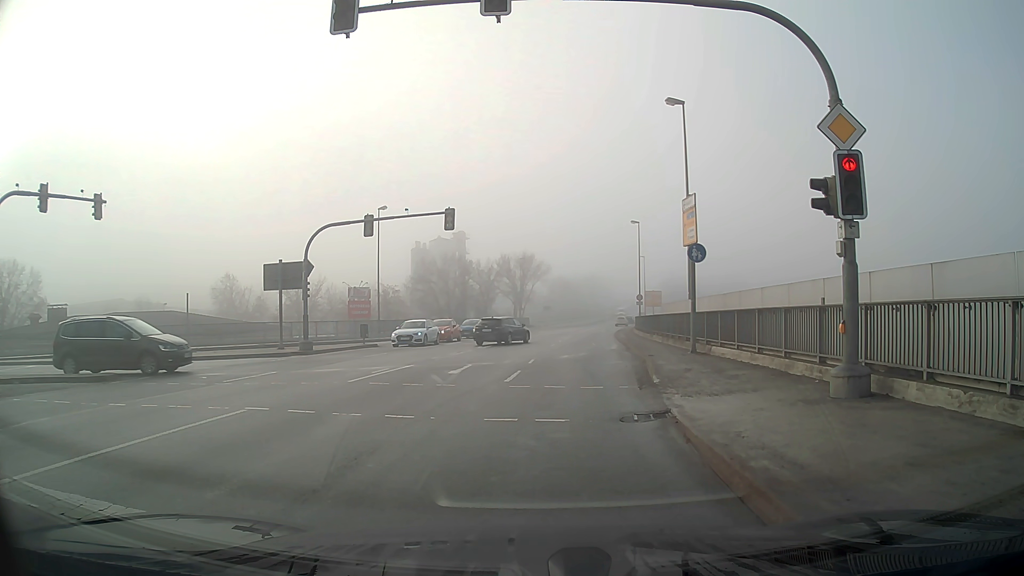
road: primary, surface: asphalt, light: Day
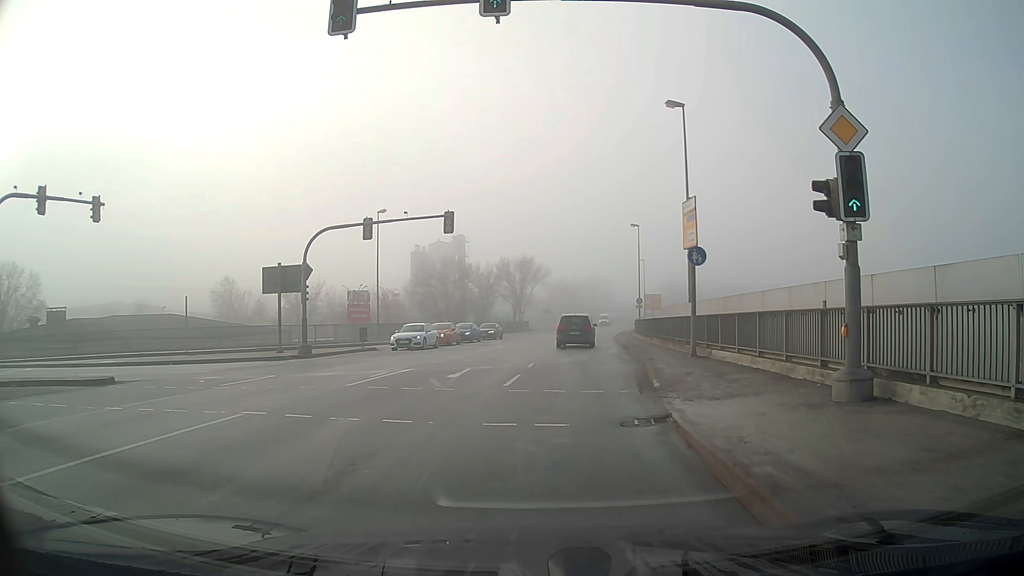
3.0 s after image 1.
(0.0, +0.1) m; 0°
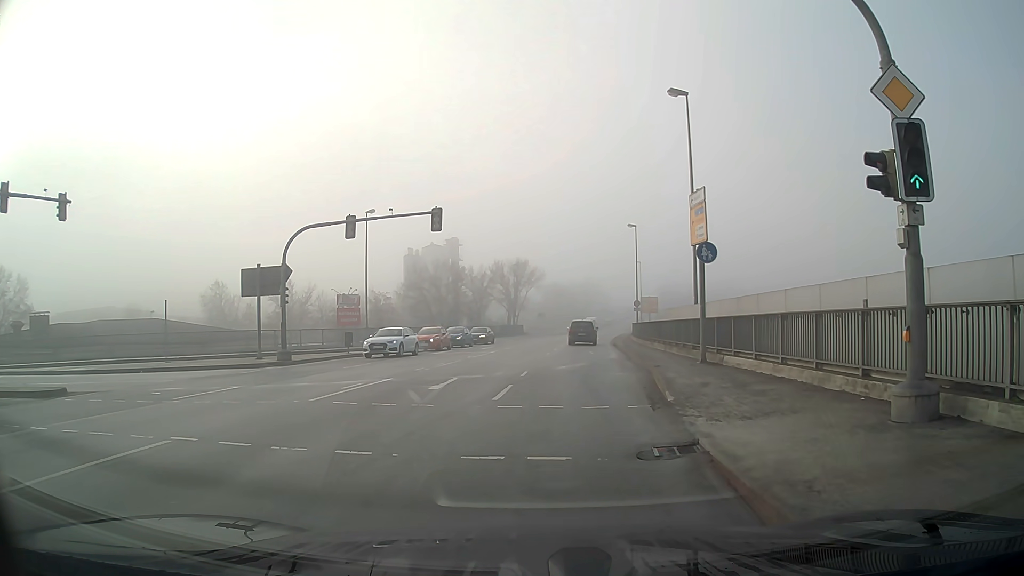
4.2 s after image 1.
(0.0, +2.2) m; +1°
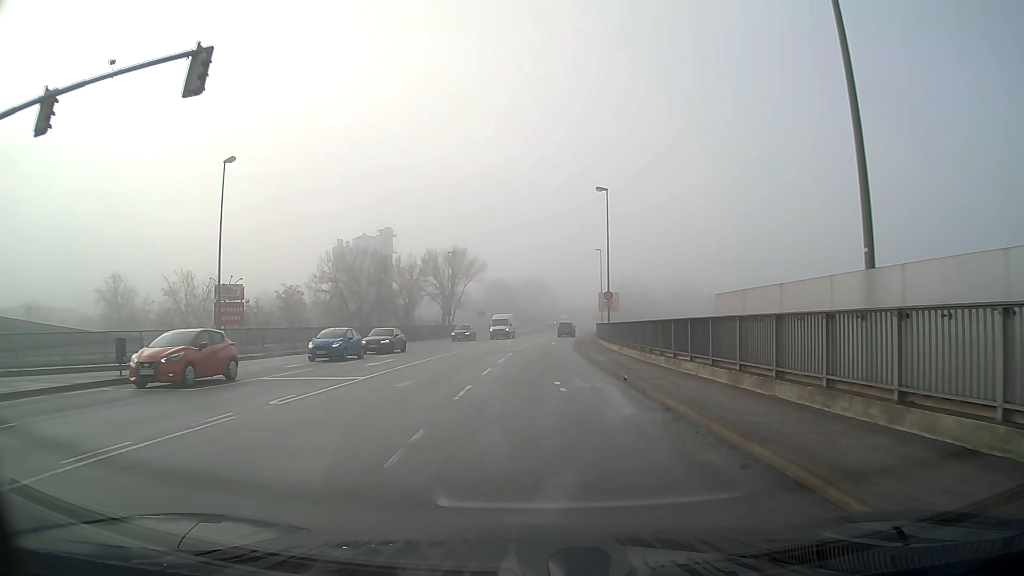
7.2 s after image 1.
(+0.8, +17.5) m; +4°
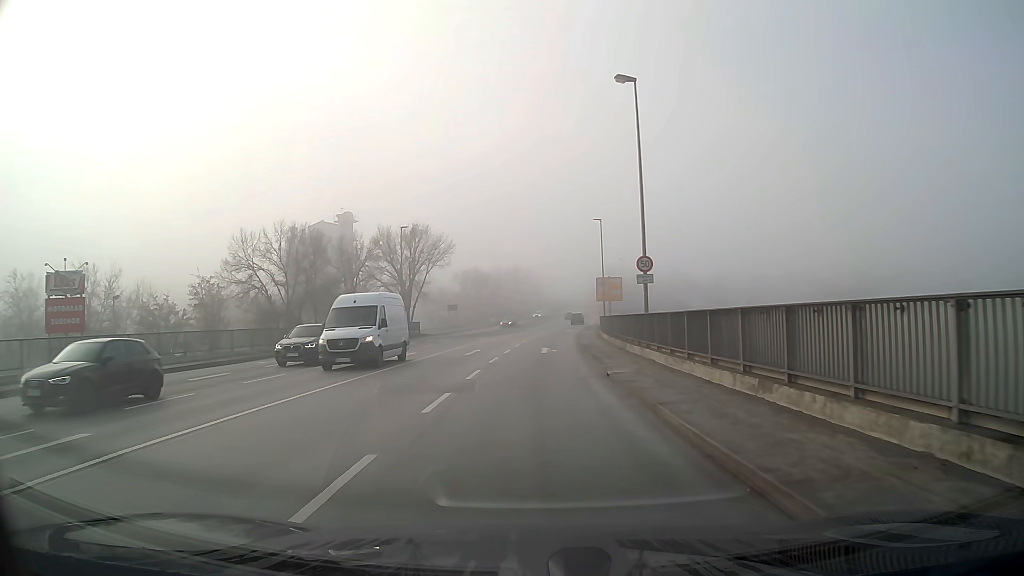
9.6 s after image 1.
(+0.3, +20.1) m; +1°
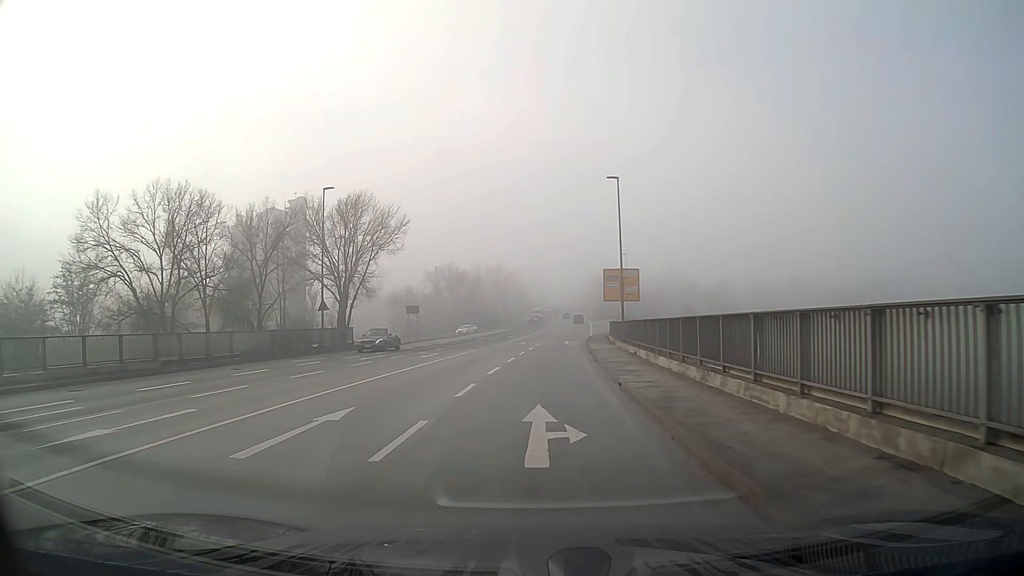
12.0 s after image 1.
(+0.2, +21.2) m; +1°
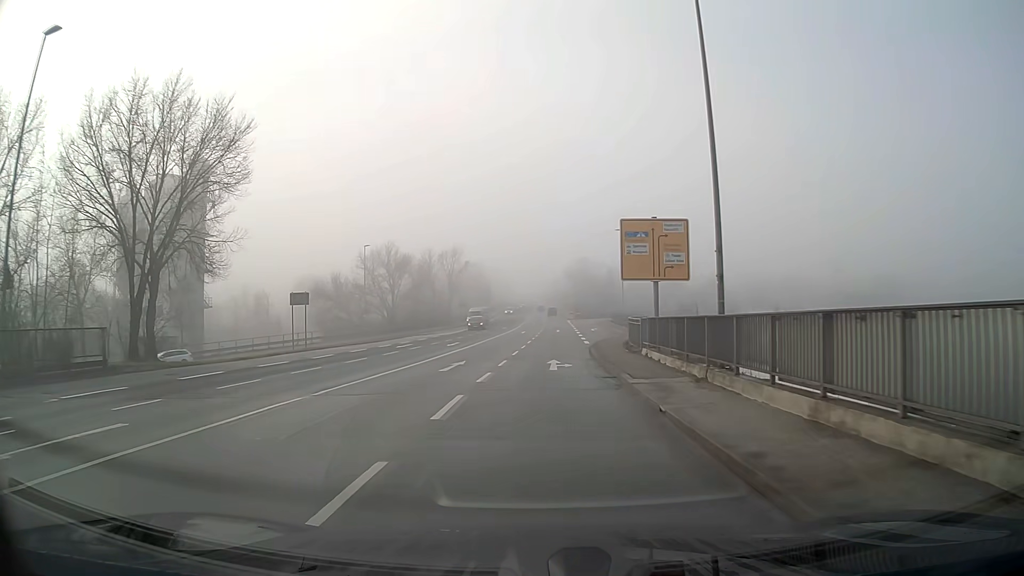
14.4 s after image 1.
(+0.7, +27.4) m; +3°
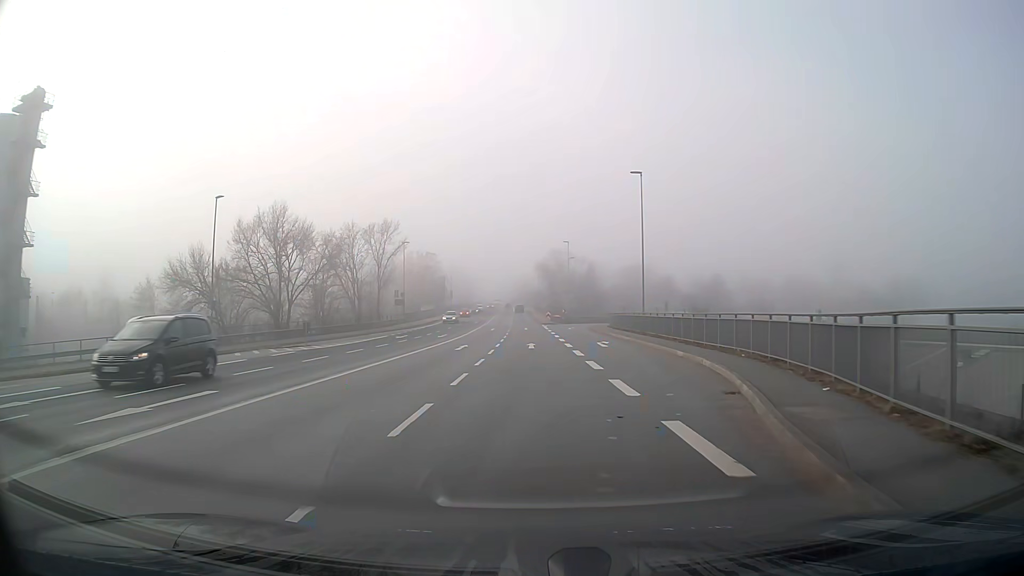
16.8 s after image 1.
(+0.7, +31.9) m; +2°
